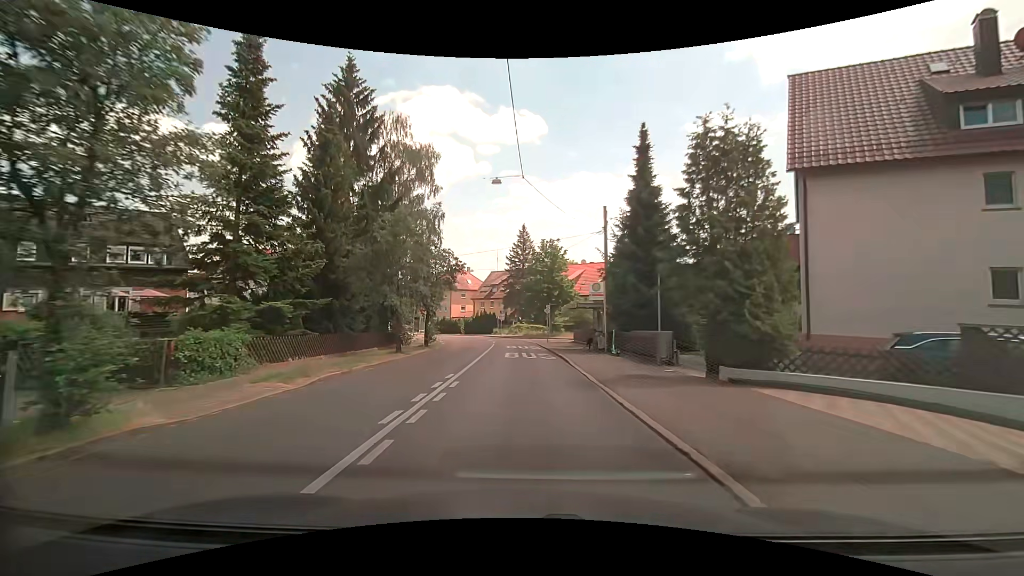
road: tertiary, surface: asphalt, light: Day
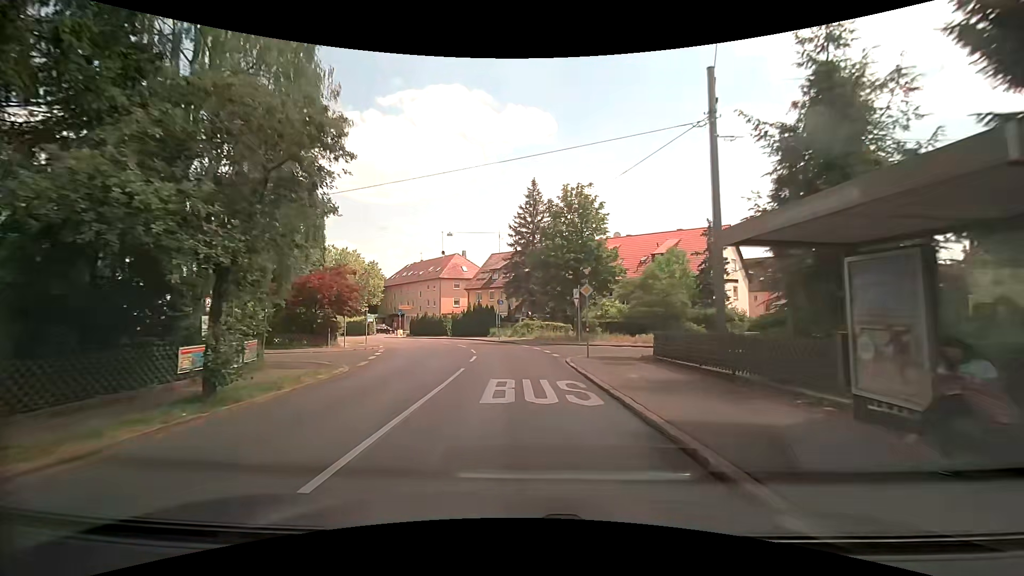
(0.0, +23.4) m; 0°
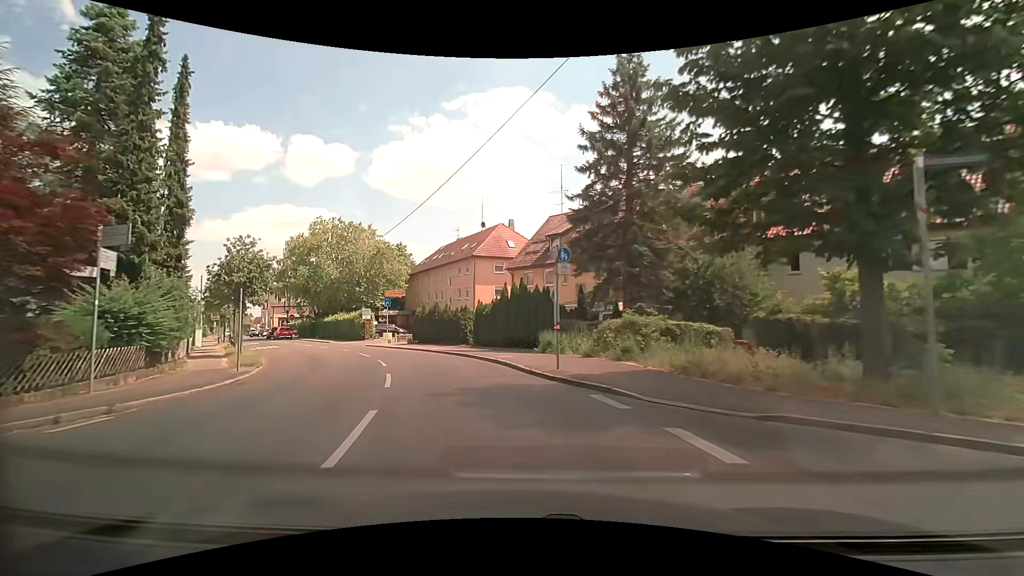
(-1.1, +26.8) m; -7°
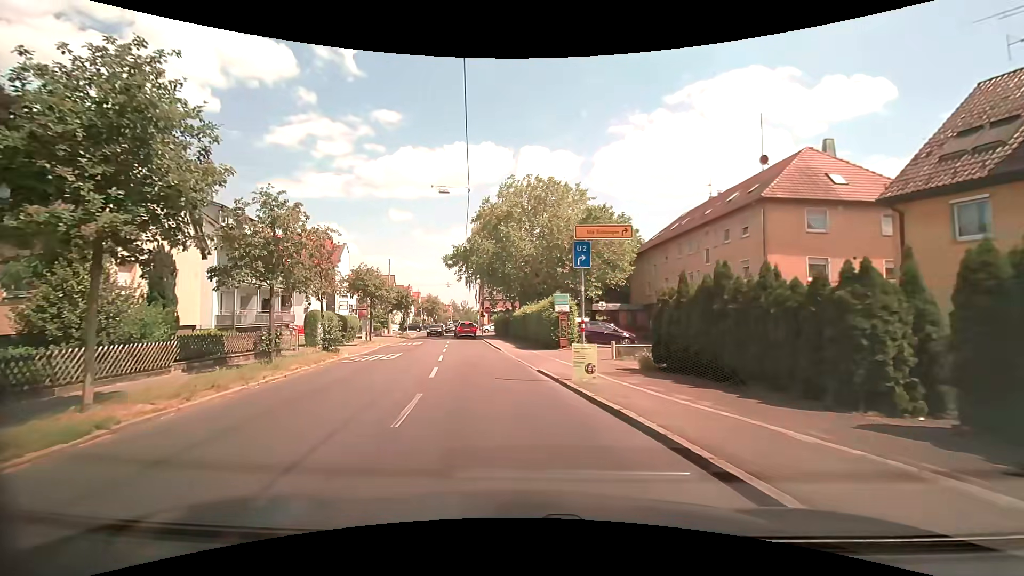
(-4.7, +22.7) m; -26°
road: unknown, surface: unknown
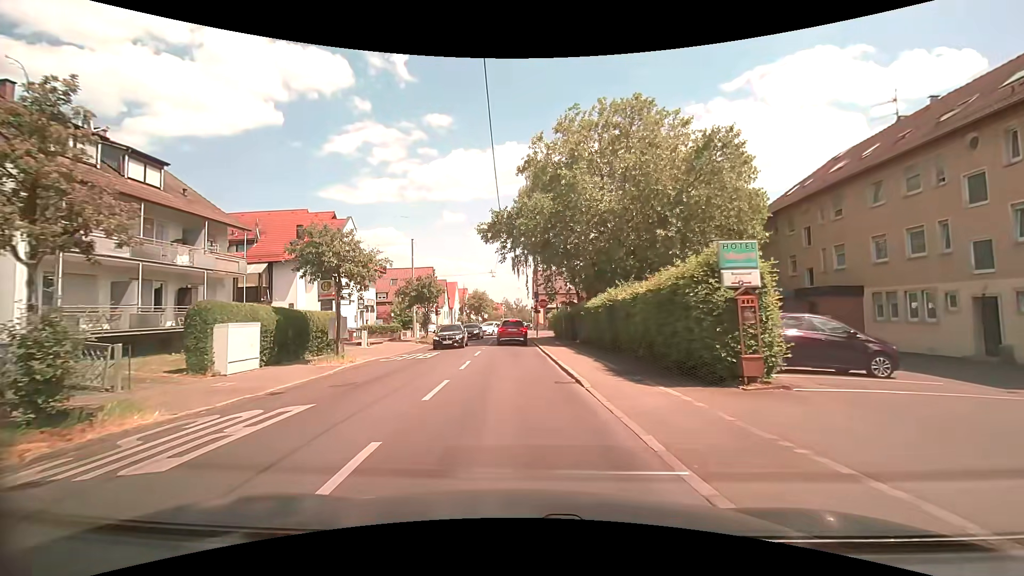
(-1.0, +16.3) m; -6°
